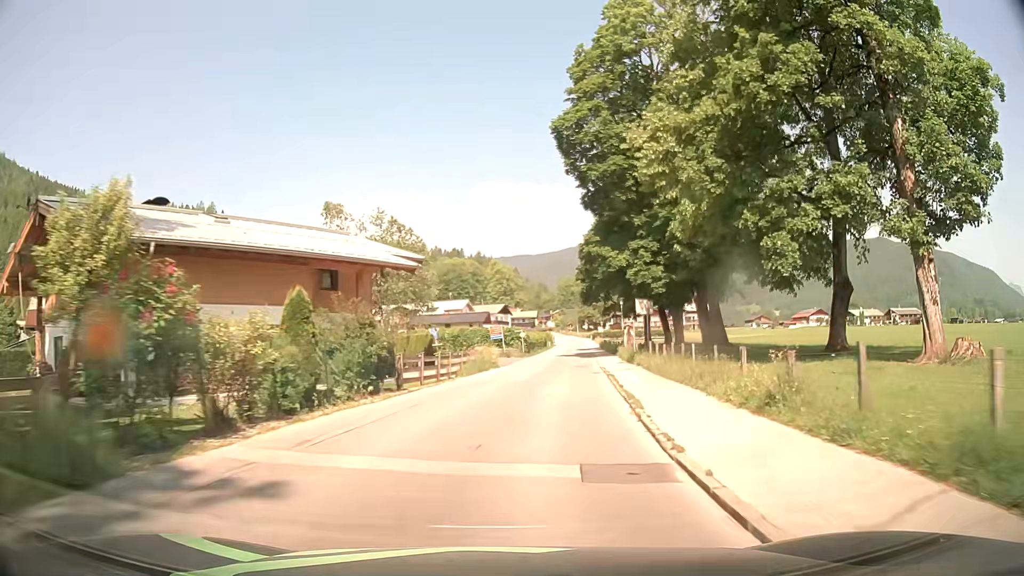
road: tertiary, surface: asphalt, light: Day
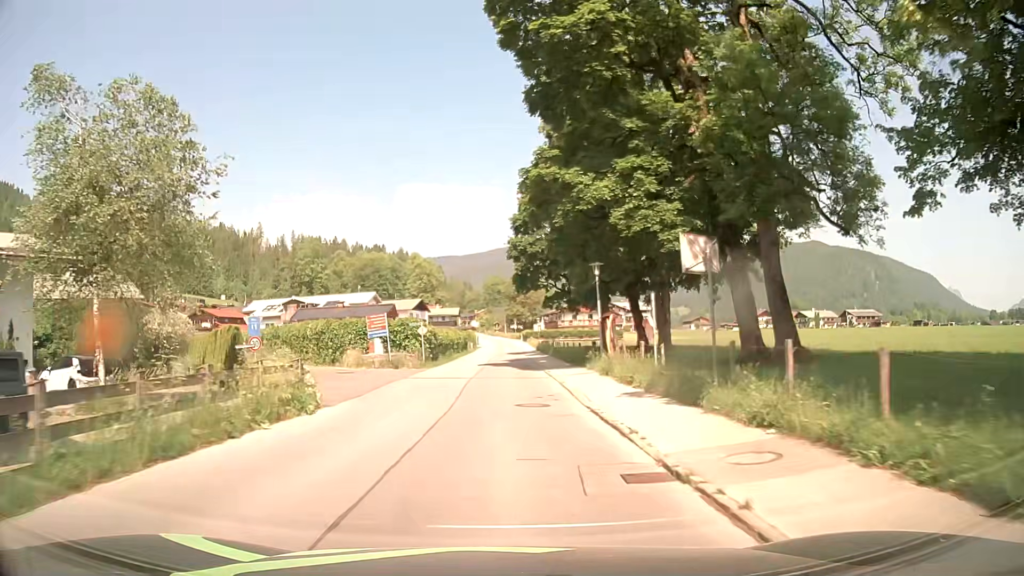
(+1.9, +23.3) m; +7°
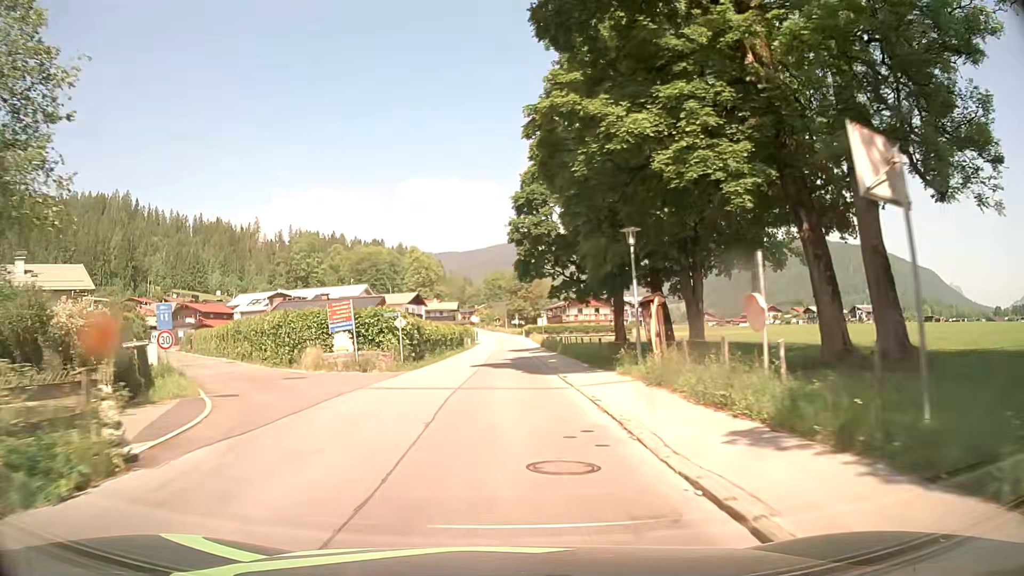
(0.0, +7.8) m; +1°
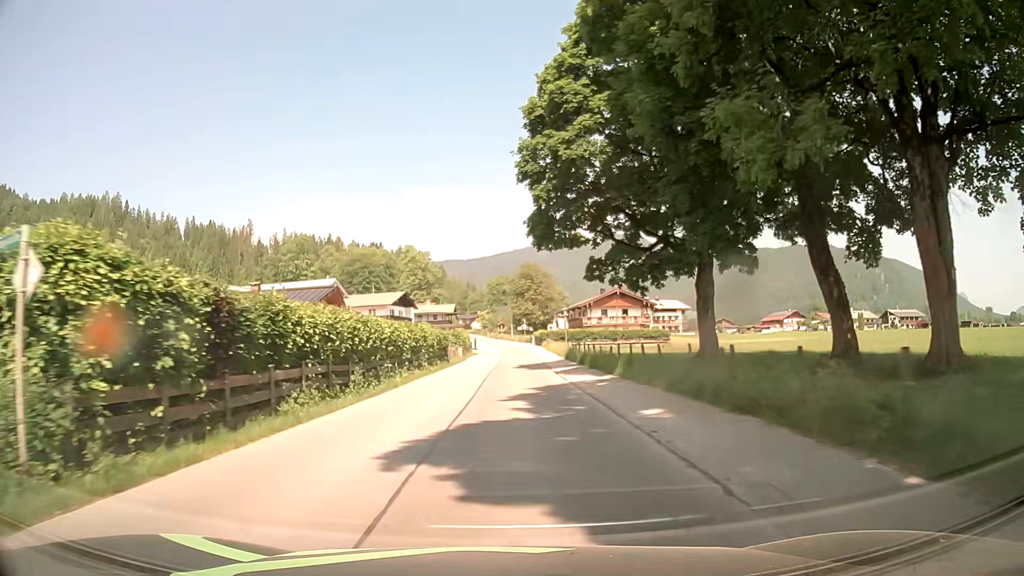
(-0.3, +23.4) m; -1°
(0, +10) (0, +20) (0, +30) (0, +40) (0, +50) (0, +60) (0, +70) (0, +80) (0, +90) (0, +100) m
